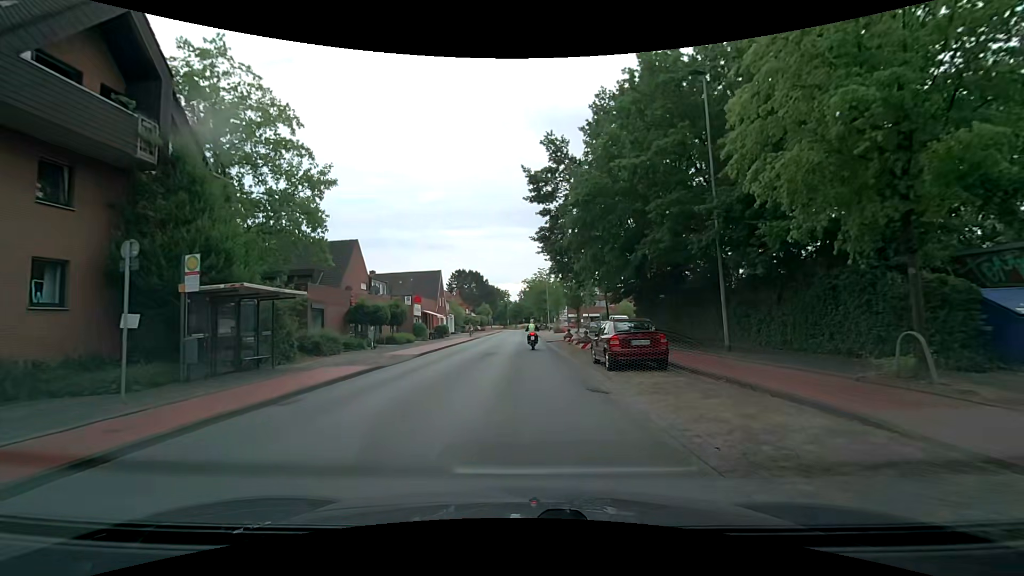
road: tertiary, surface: asphalt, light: Day
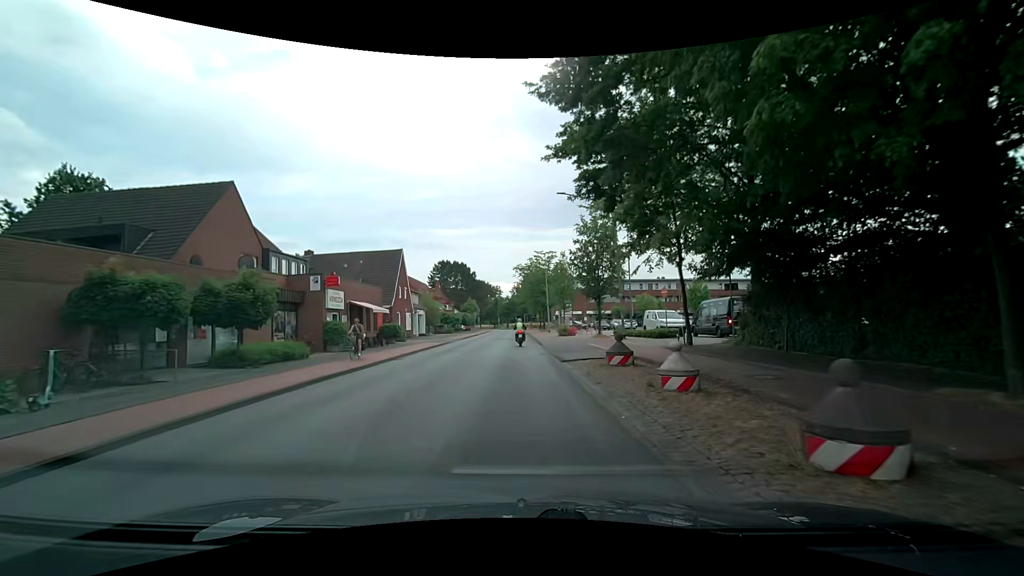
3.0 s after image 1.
(0.0, +21.0) m; 0°
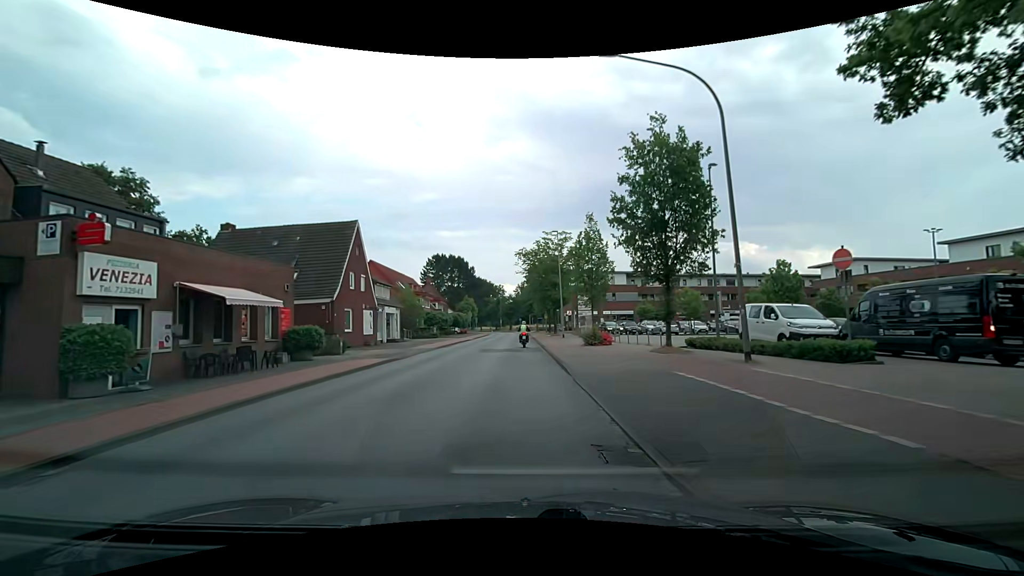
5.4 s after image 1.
(+0.1, +16.9) m; -1°
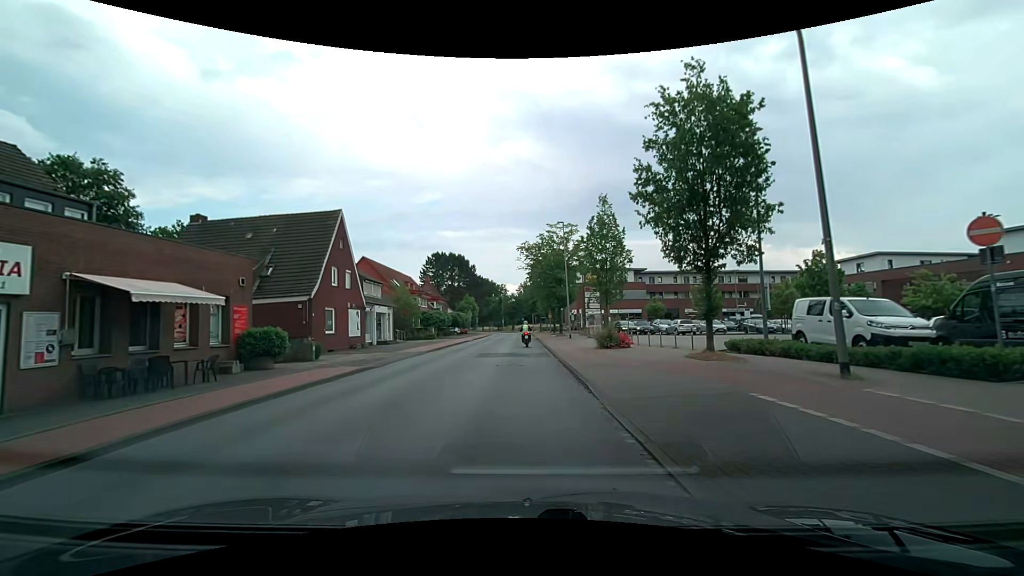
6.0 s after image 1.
(0.0, +4.2) m; +1°
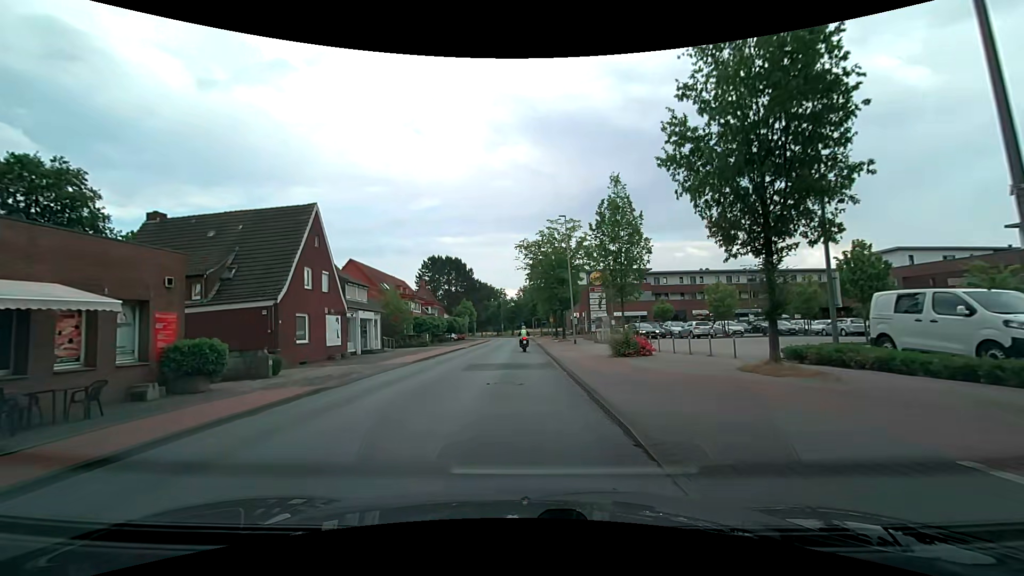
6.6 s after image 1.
(0.0, +4.2) m; +2°
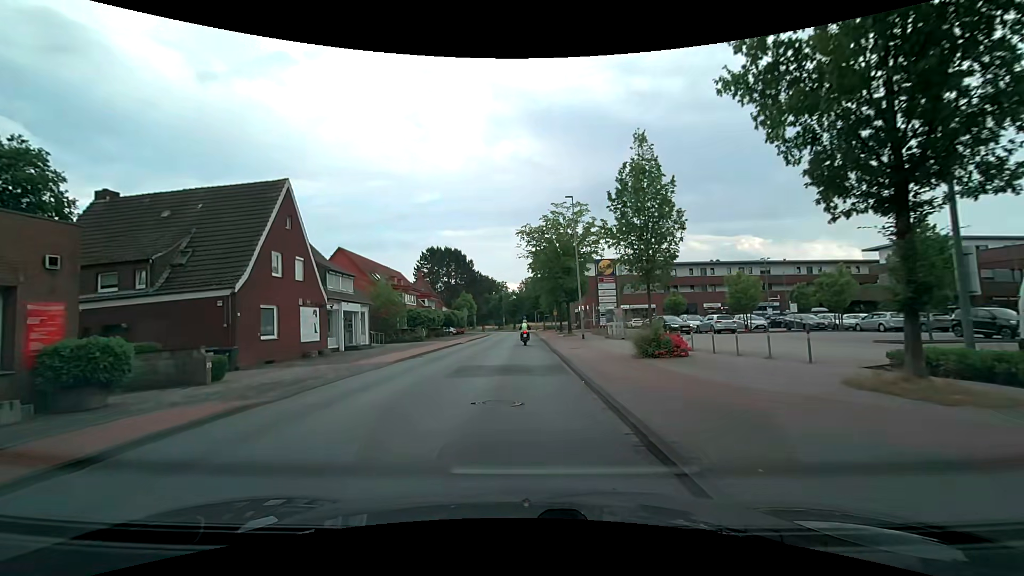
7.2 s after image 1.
(-0.1, +4.2) m; -2°
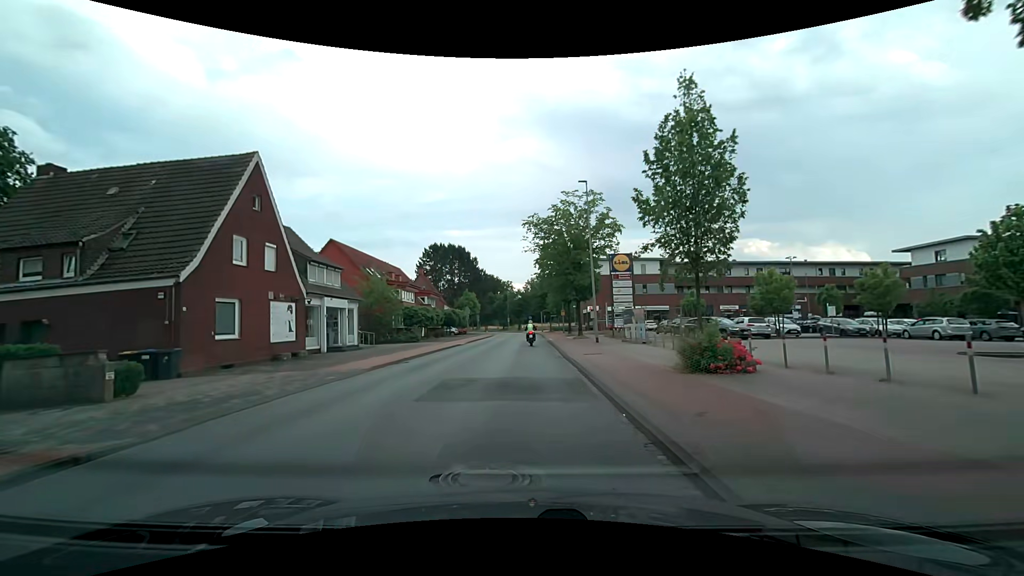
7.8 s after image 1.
(0.0, +4.2) m; -2°
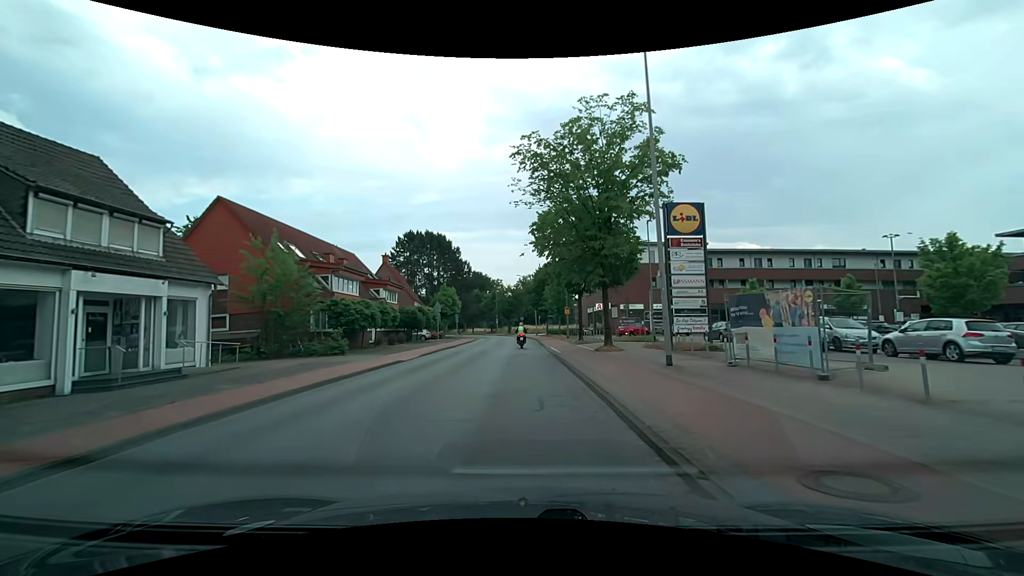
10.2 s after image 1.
(+0.4, +17.1) m; +2°
